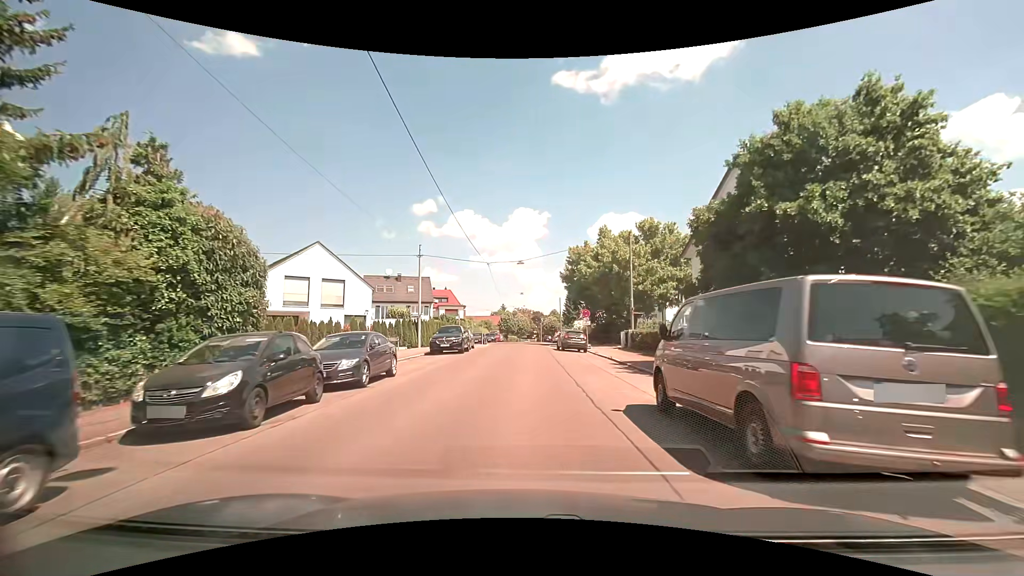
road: residential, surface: asphalt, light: Day
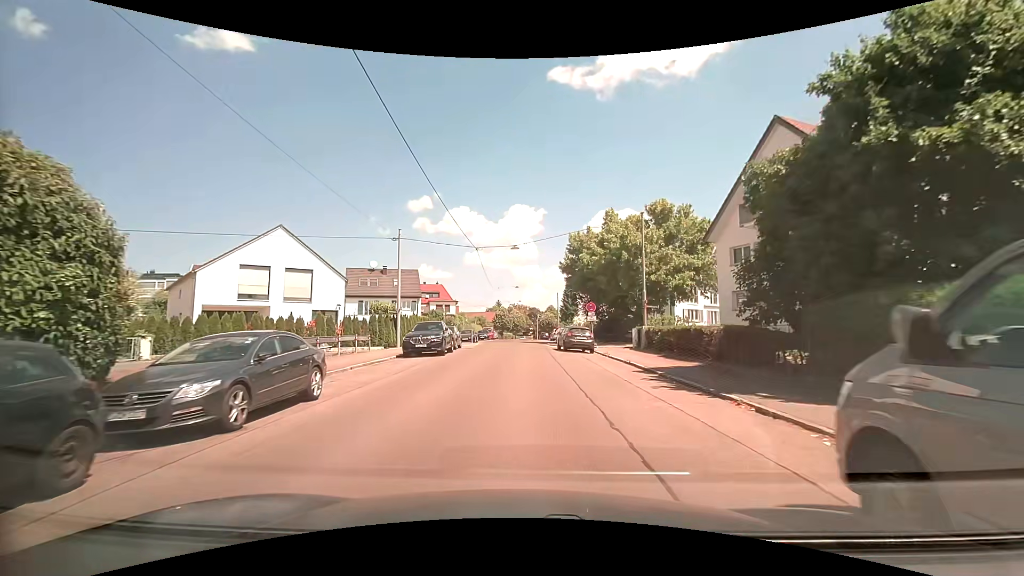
(0.0, +5.4) m; +1°
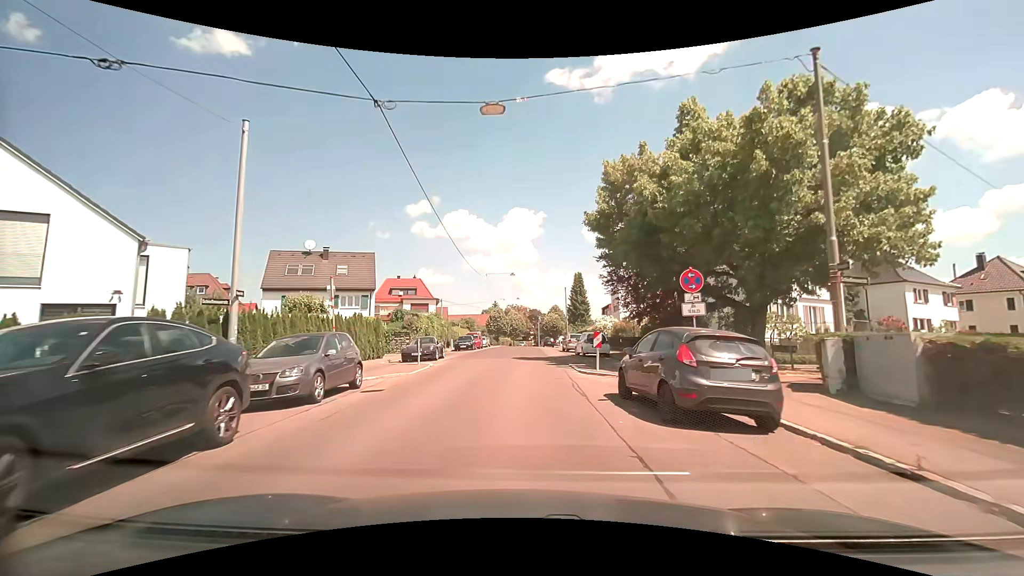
(0.0, +20.2) m; 0°
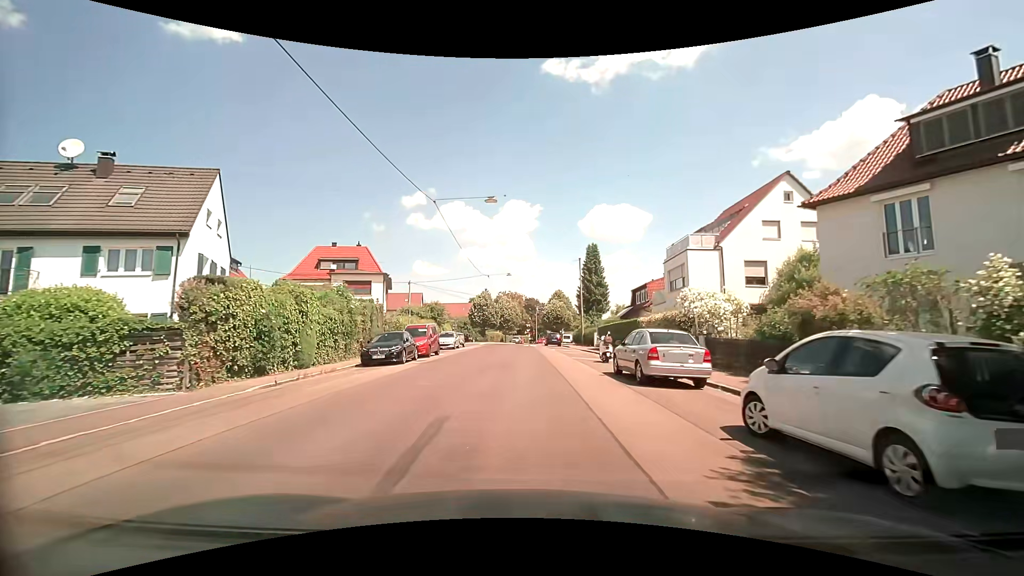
(0.0, +25.5) m; 0°
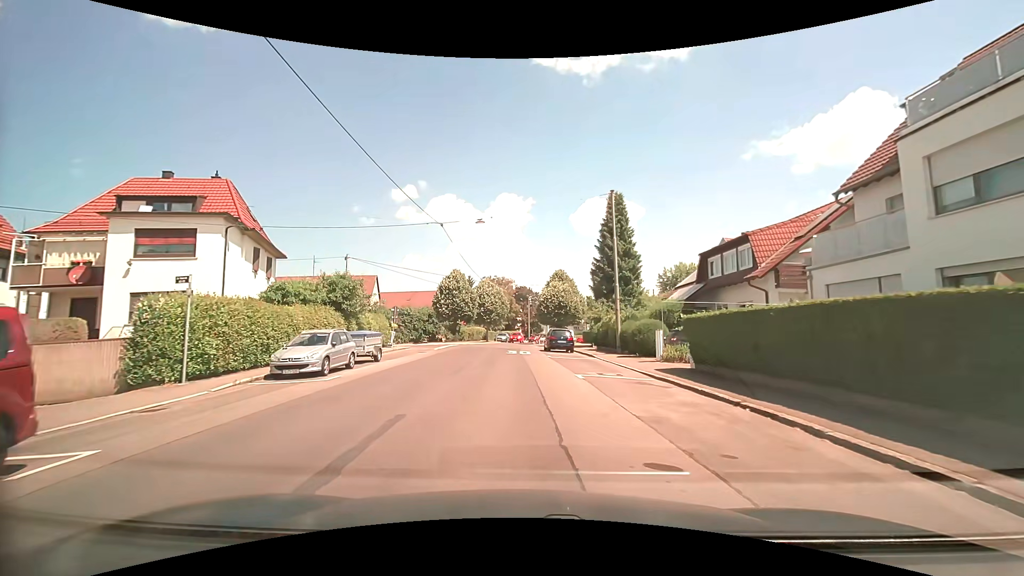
(+0.6, +24.0) m; +1°
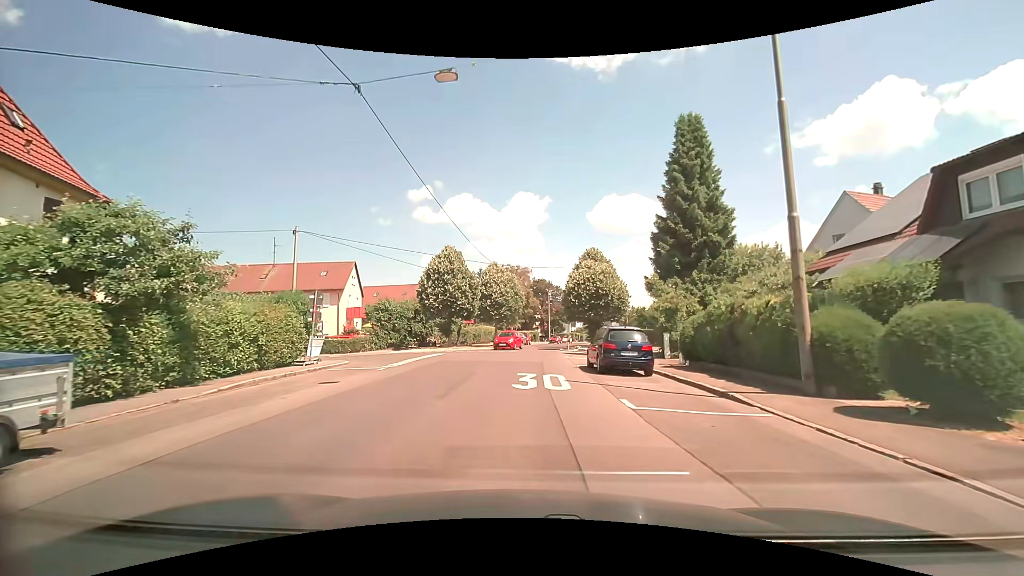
(-0.3, +16.4) m; -2°
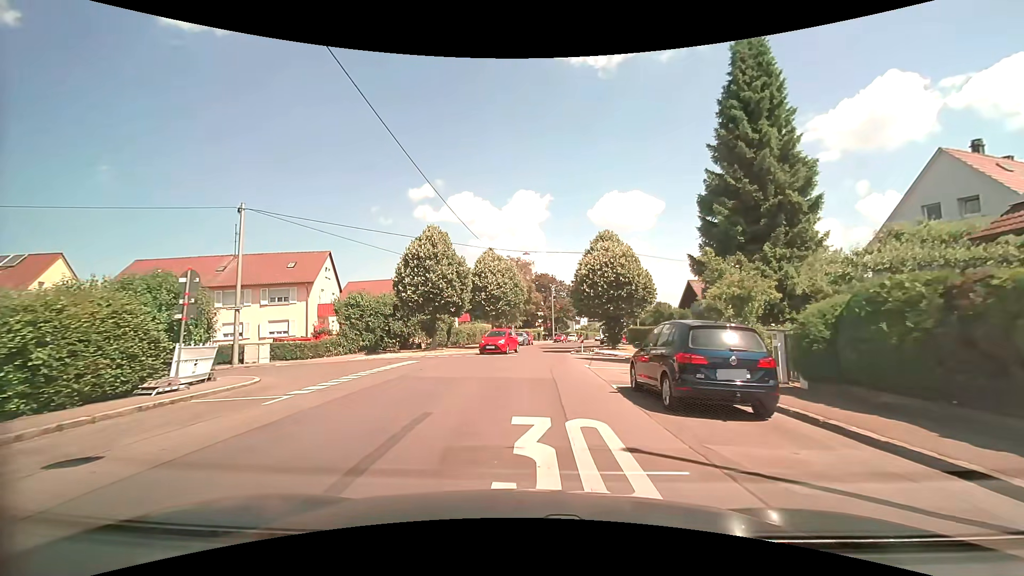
(0.0, +7.7) m; 0°
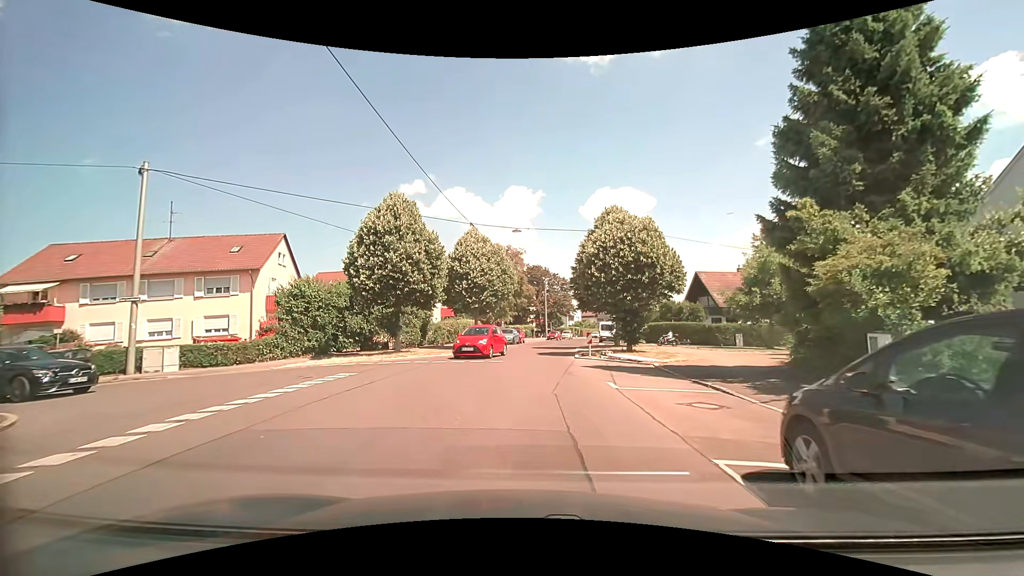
(+0.1, +7.2) m; +1°
(0, +10) (-4, +18) (-14, +19) (-24, +17) (-33, +14) (-43, +11) (-52, +8) (-62, +6) (-72, +3) (-81, +1) m
